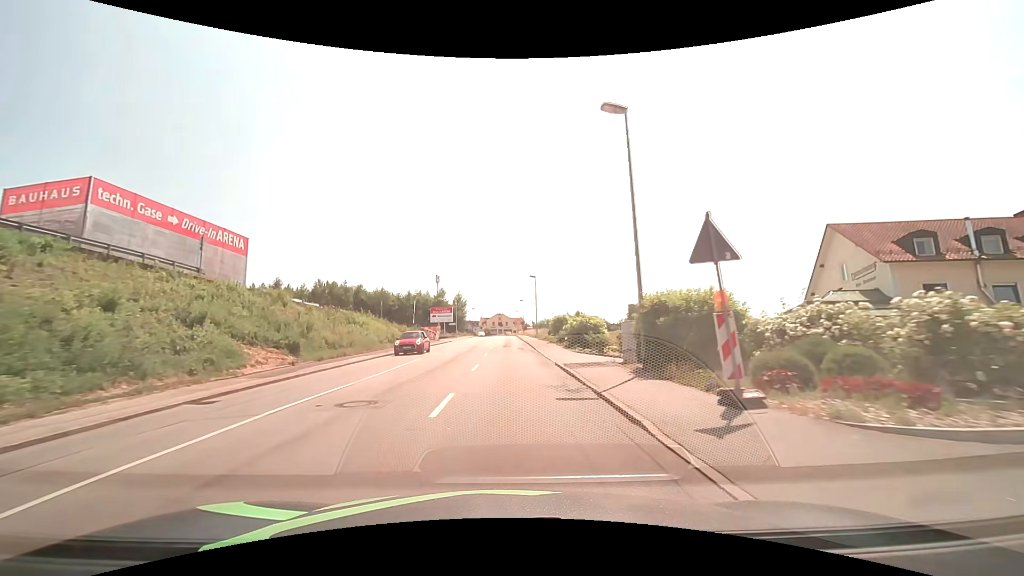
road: tertiary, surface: asphalt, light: Day
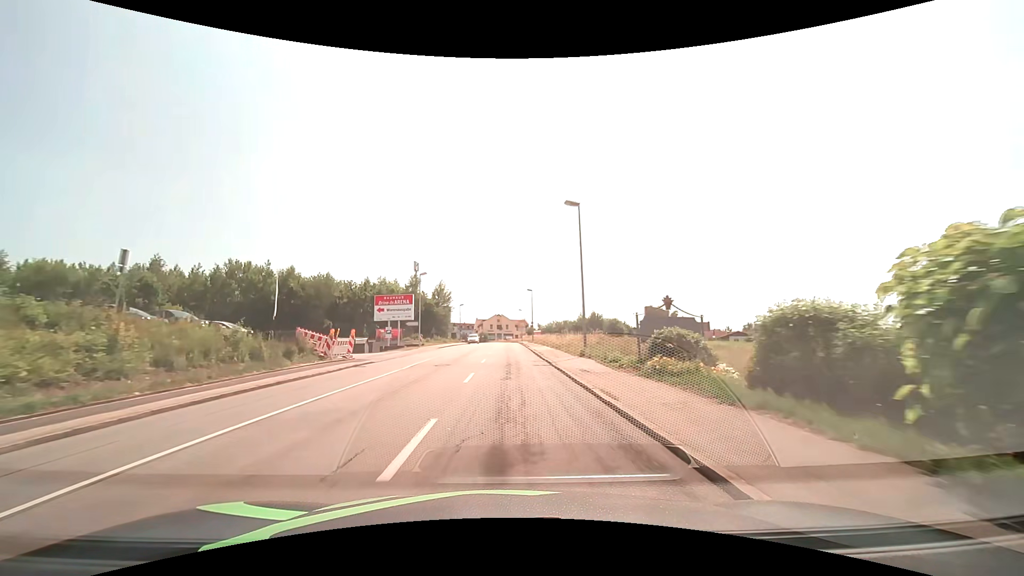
(-0.2, +39.0) m; 0°
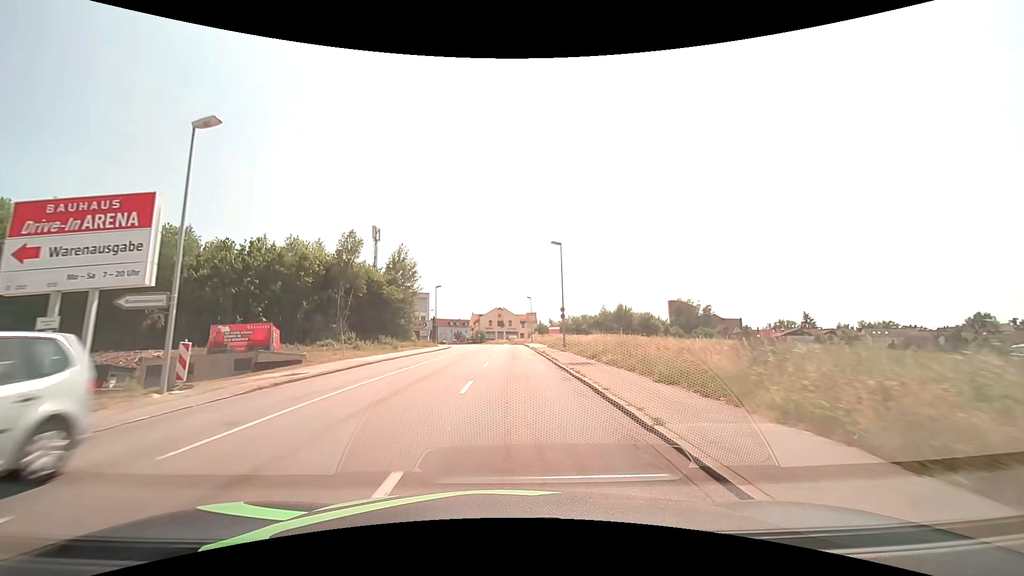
(-0.1, +39.1) m; 0°
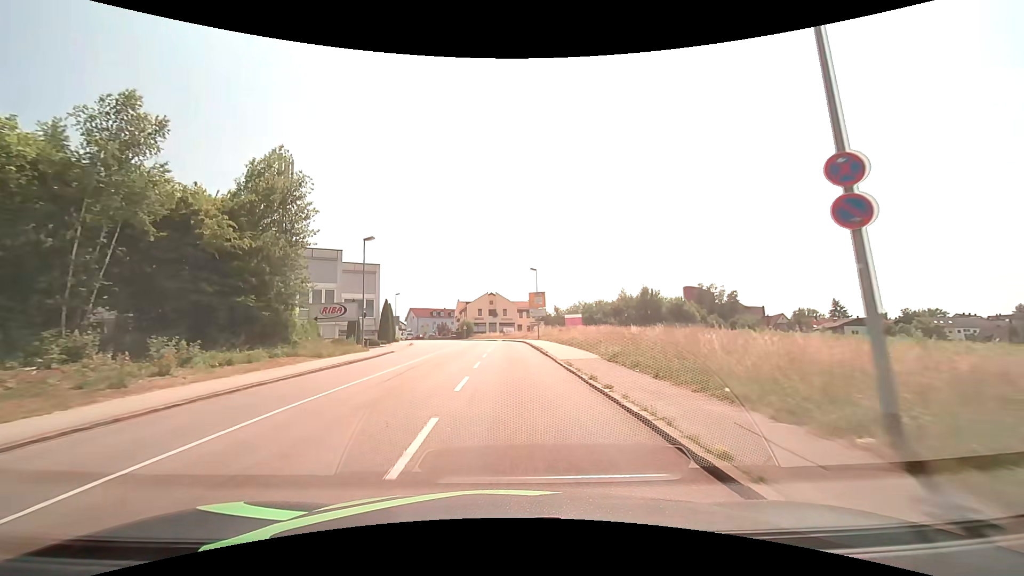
(+0.2, +31.2) m; 0°
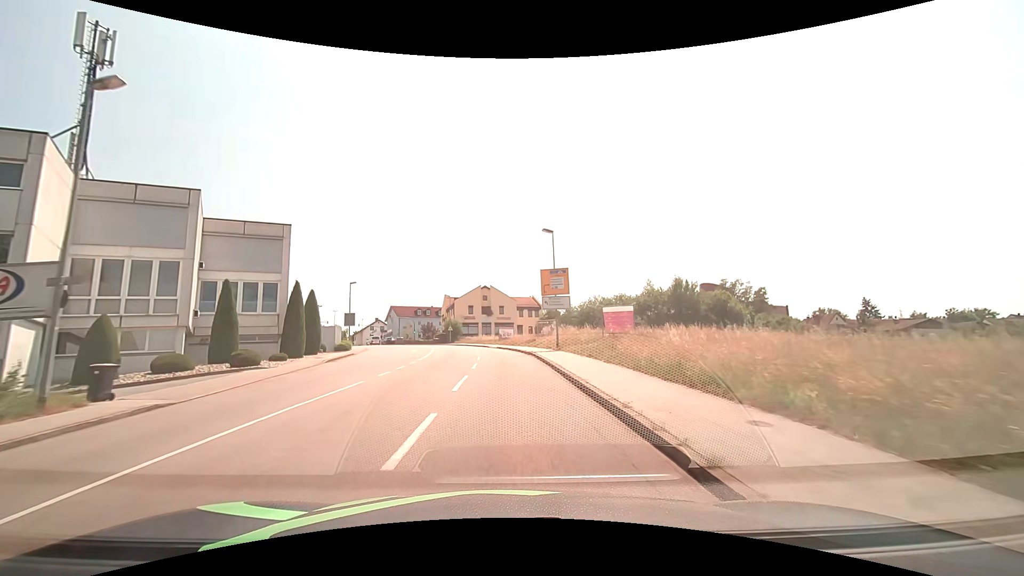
(+0.1, +23.4) m; +1°
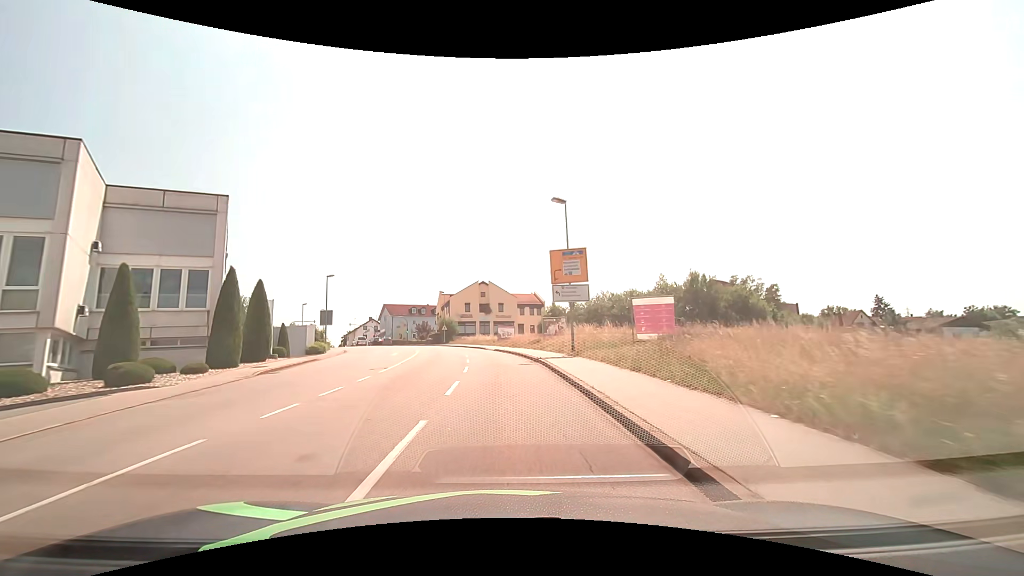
(0.0, +7.8) m; 0°
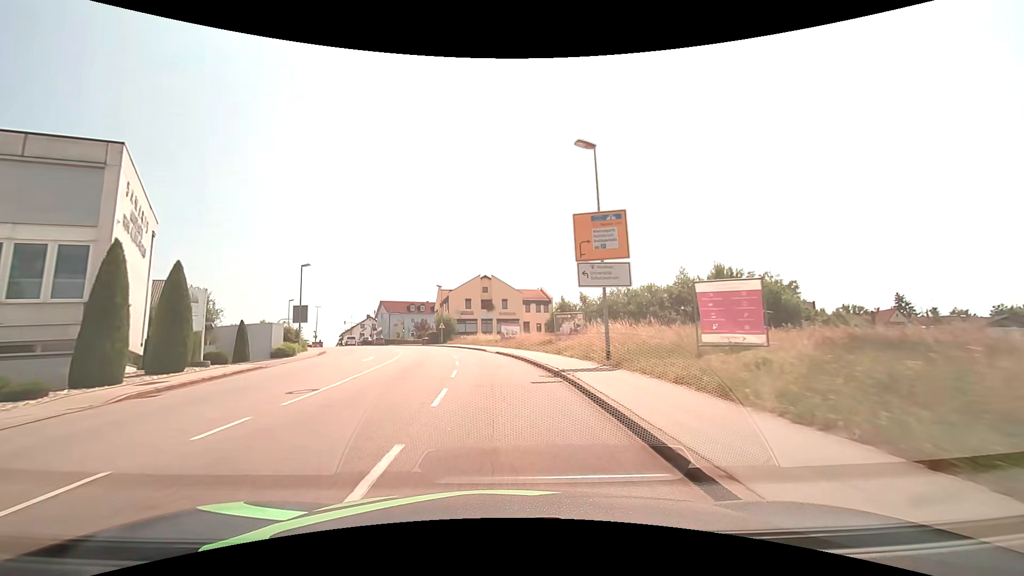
(0.0, +7.8) m; 0°
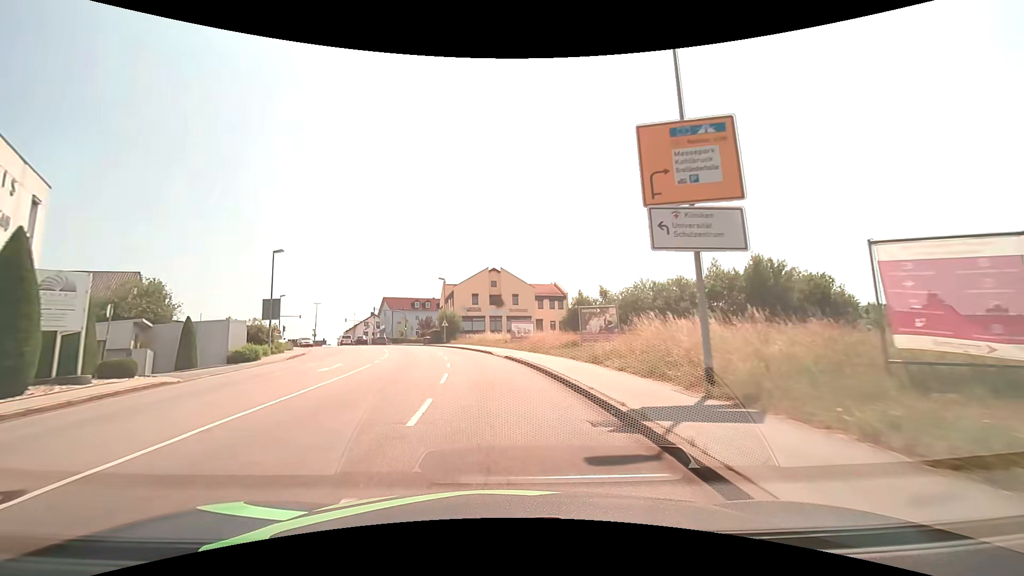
(-0.1, +7.8) m; -1°
